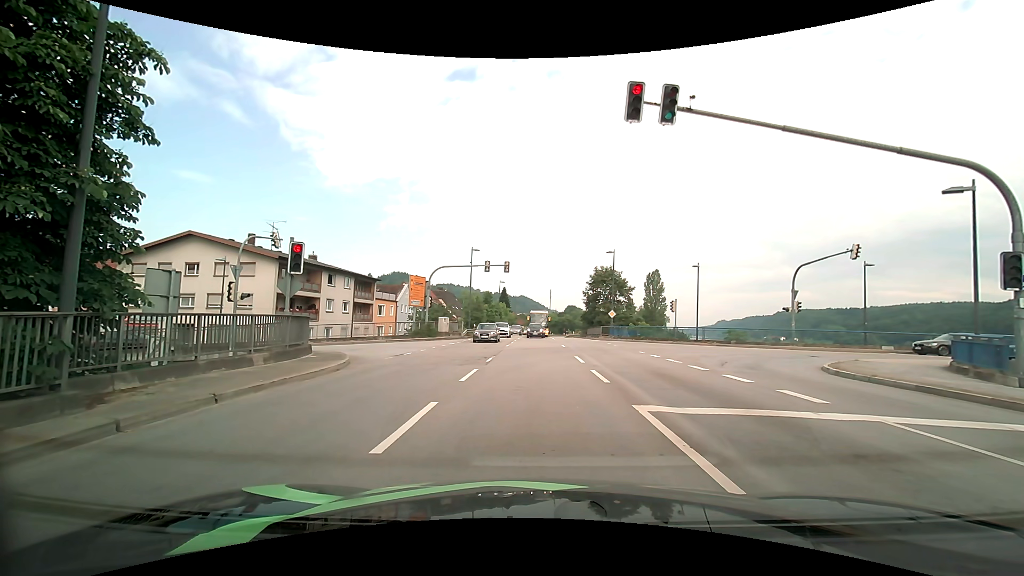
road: primary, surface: asphalt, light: Day
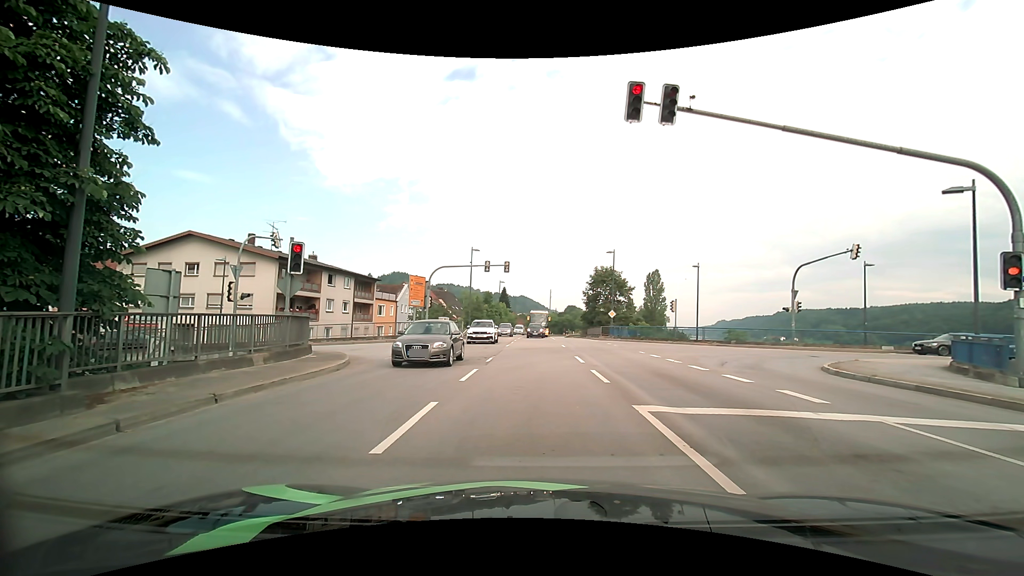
(0.0, 0.0) m; 0°
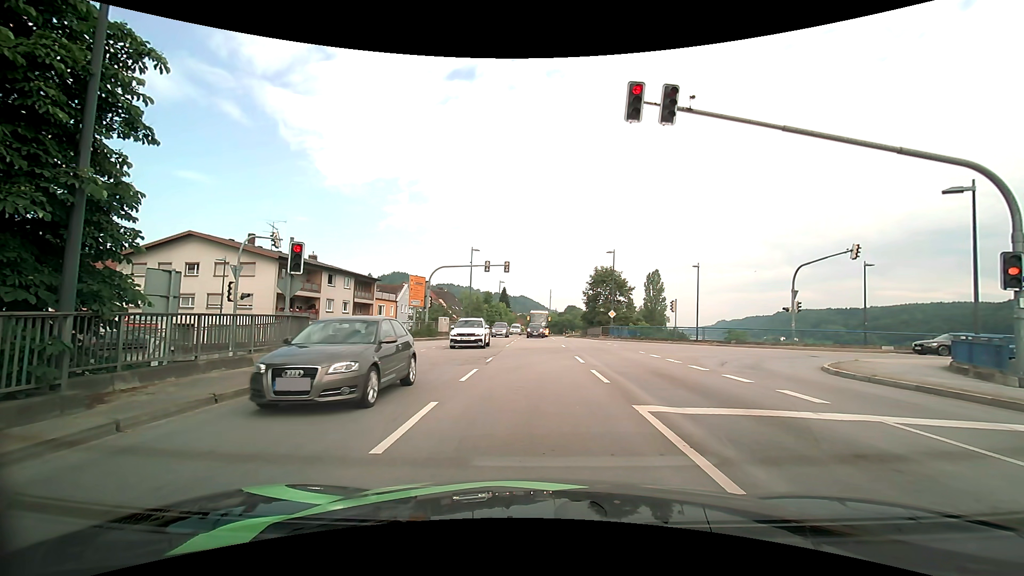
(0.0, 0.0) m; 0°
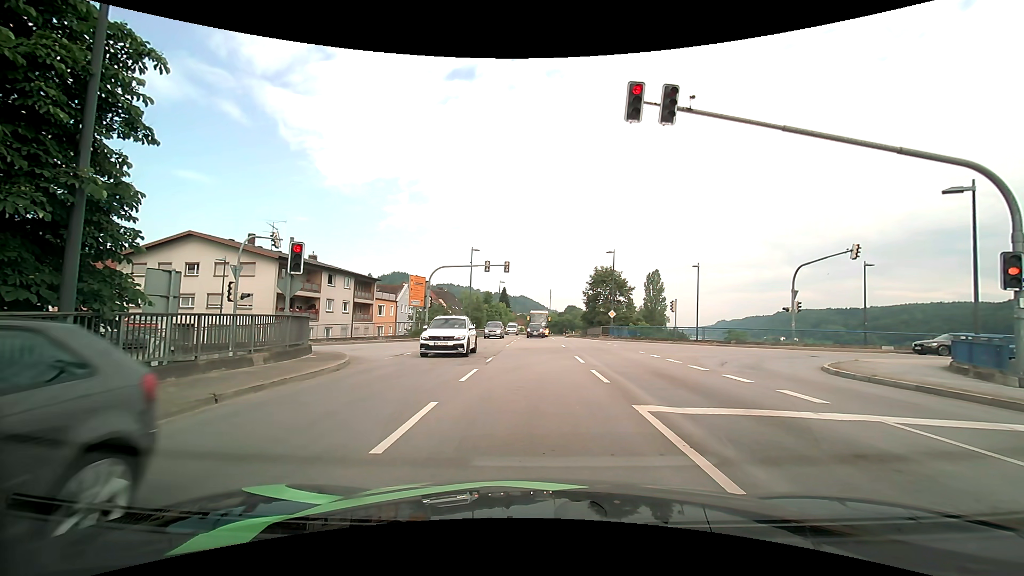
(0.0, 0.0) m; 0°
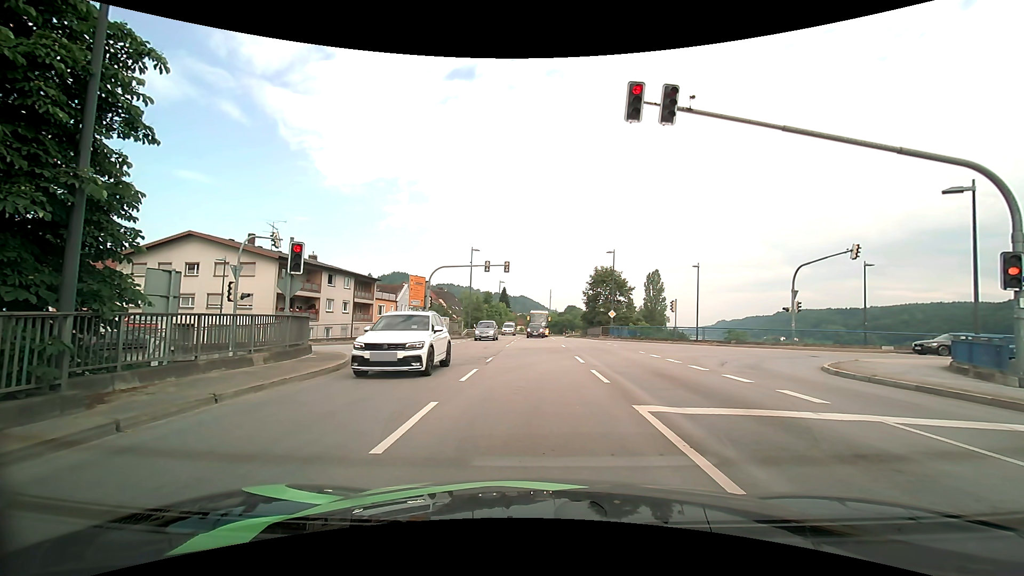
(0.0, 0.0) m; 0°
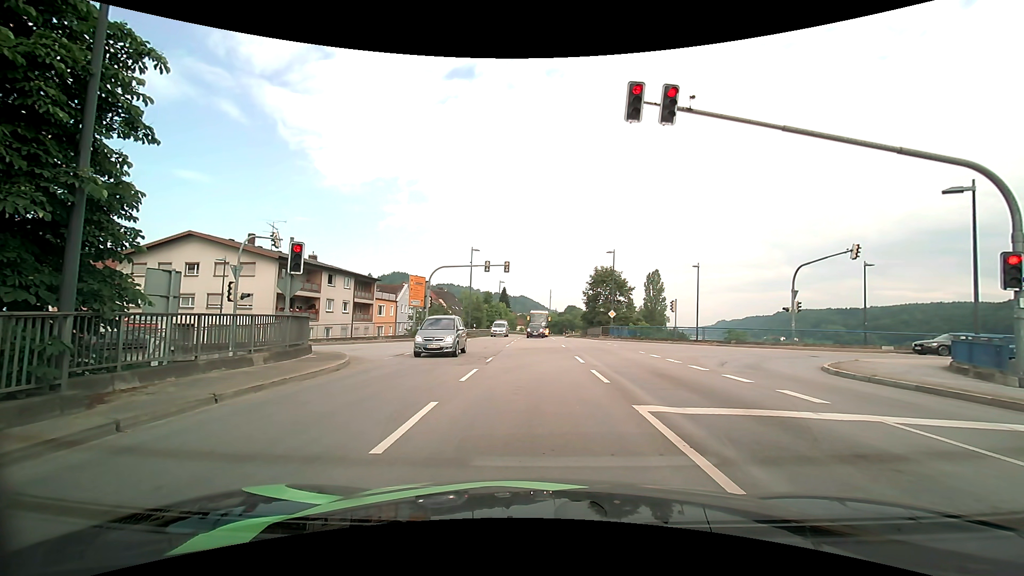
(0.0, 0.0) m; 0°
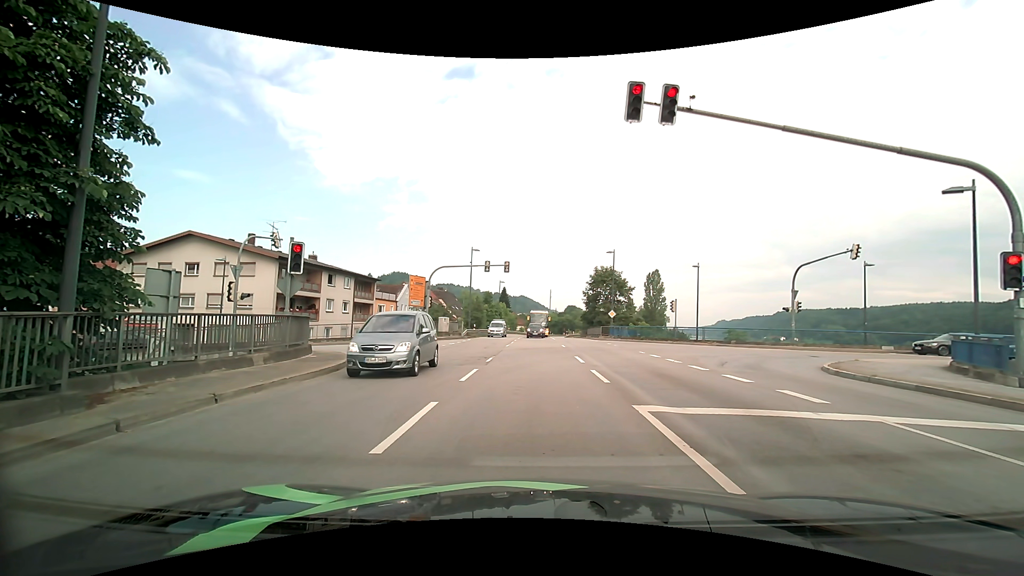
(0.0, 0.0) m; 0°
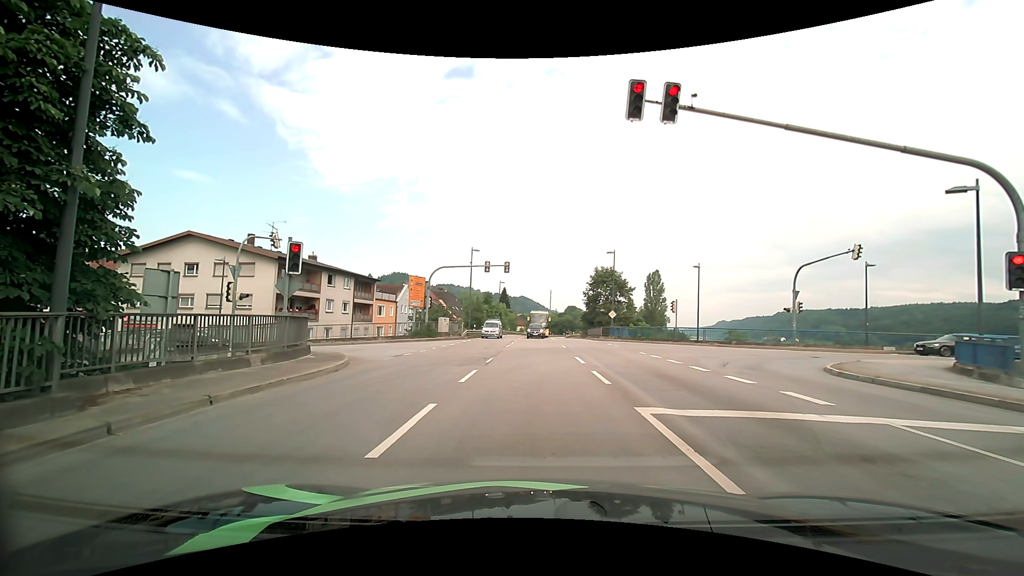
(0.0, +0.1) m; 0°
